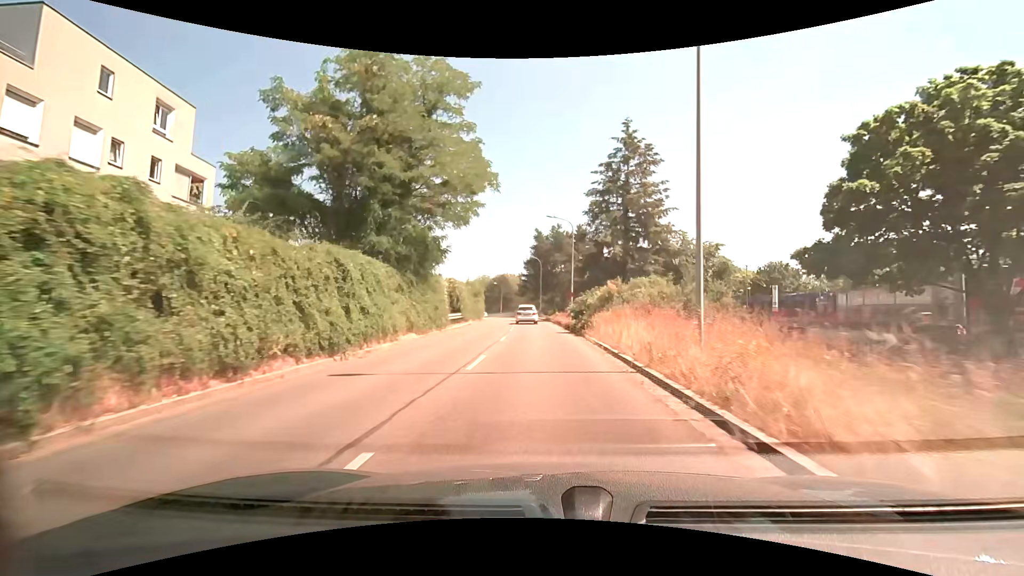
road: tertiary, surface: asphalt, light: Day
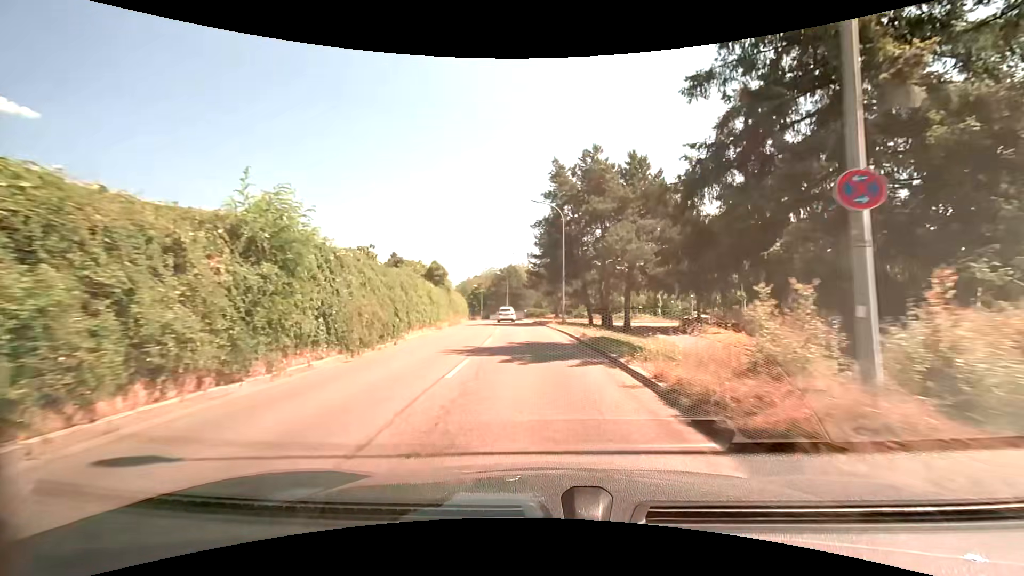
(-0.6, +37.1) m; -2°
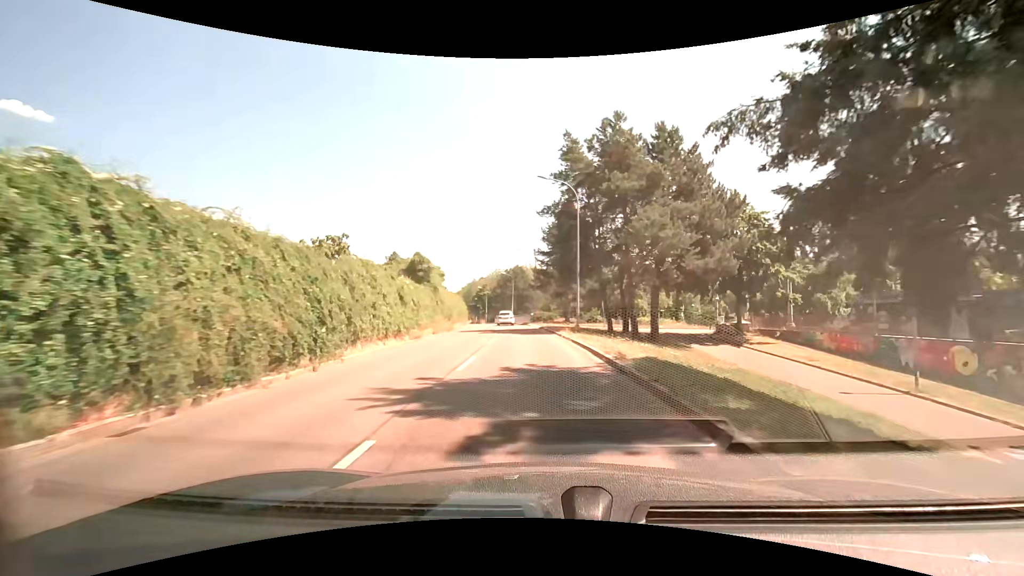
(-0.1, +7.4) m; -1°
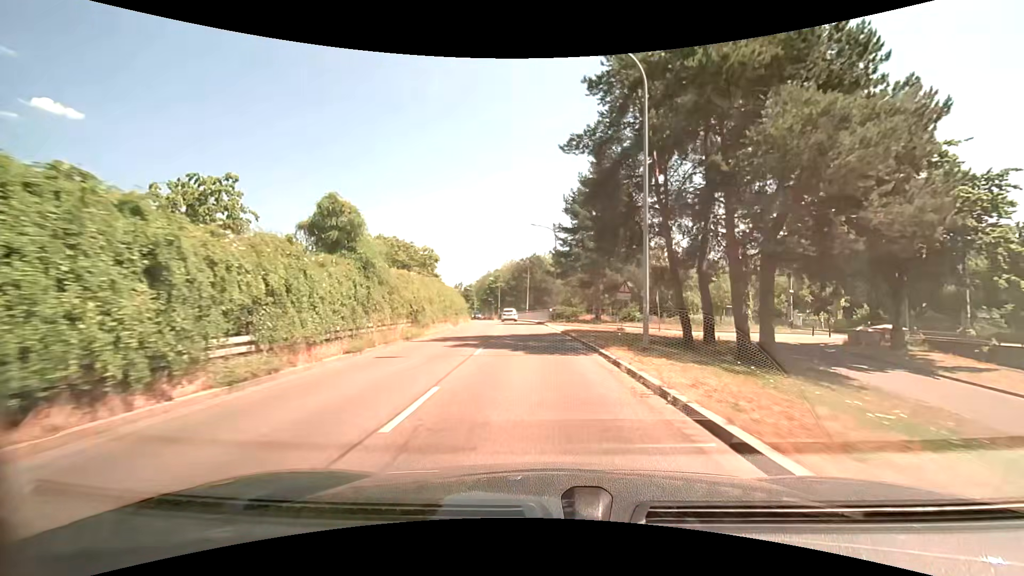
(-0.3, +14.8) m; -3°
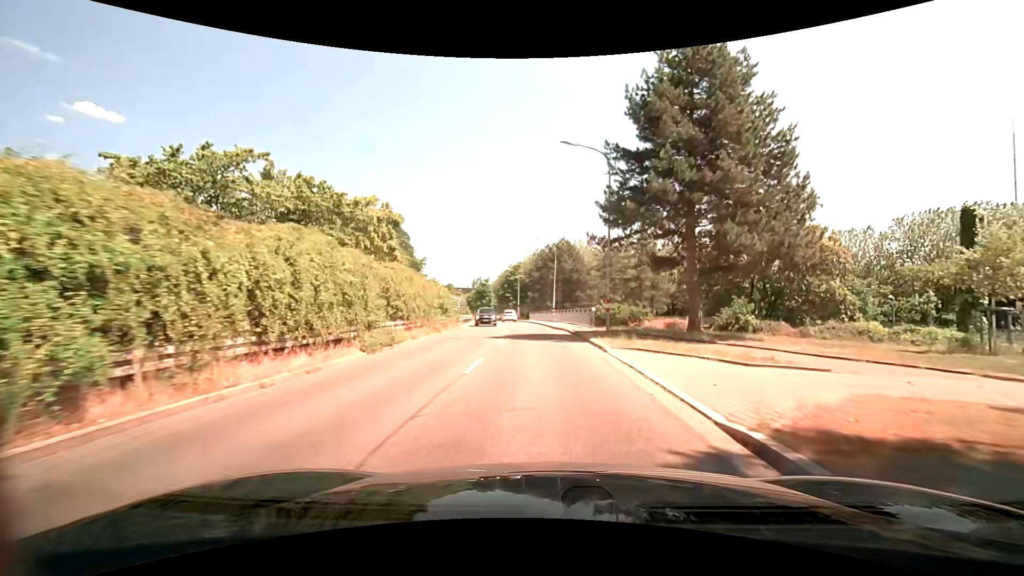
(-0.5, +22.3) m; -3°
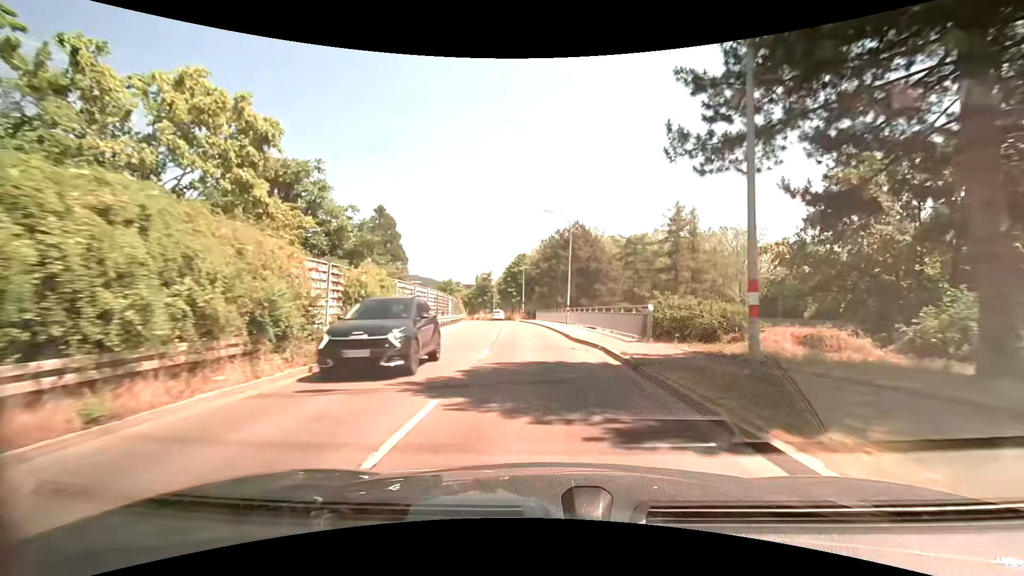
(-0.1, +15.0) m; -1°
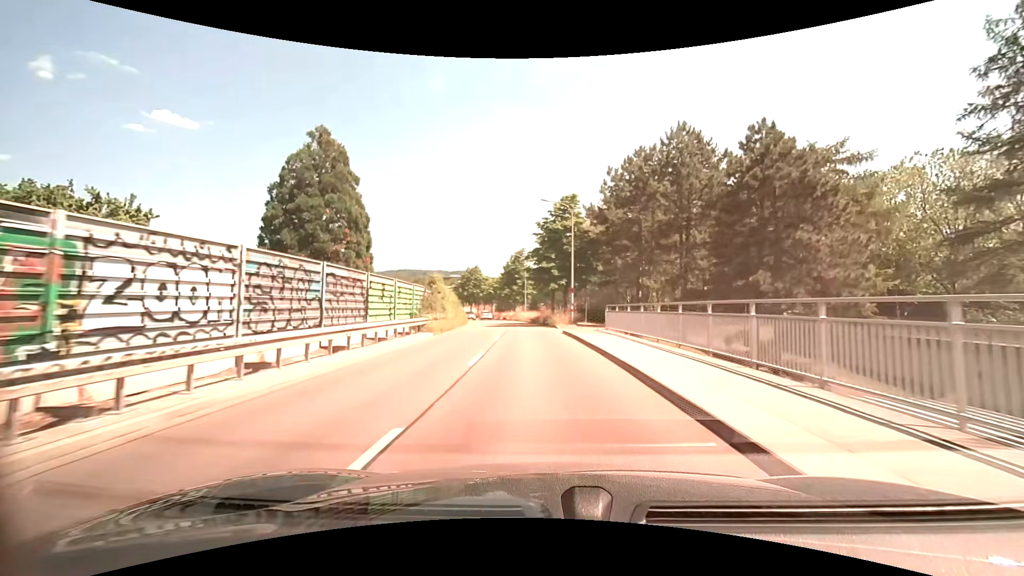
(-1.4, +37.7) m; -5°
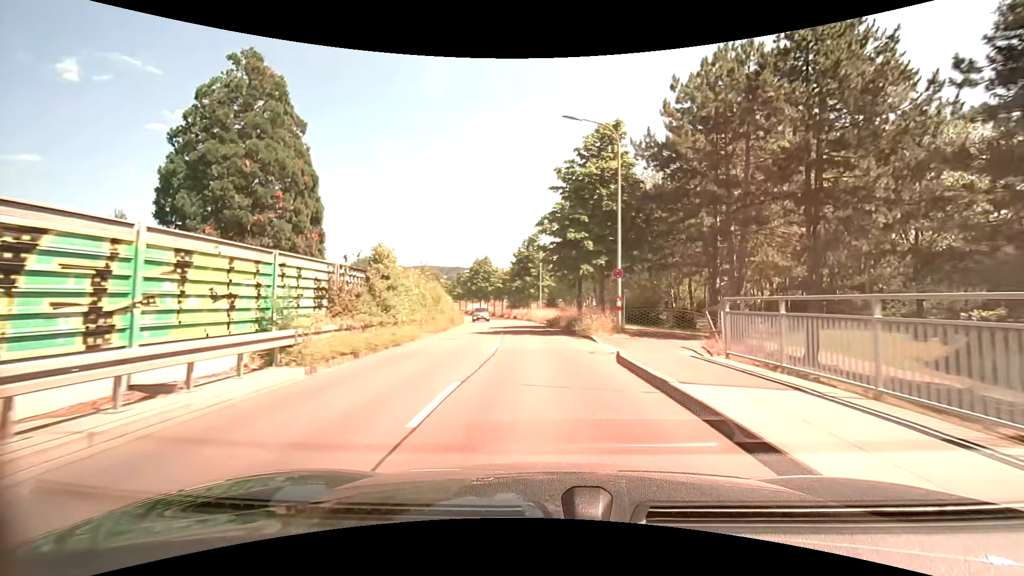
(-0.2, +15.0) m; -2°
(0, +10) (0, +20) (-1, +30) (-2, +40) (-3, +50) (-4, +60) (-6, +70) (-8, +79) (-11, +89) (-13, +99) m
